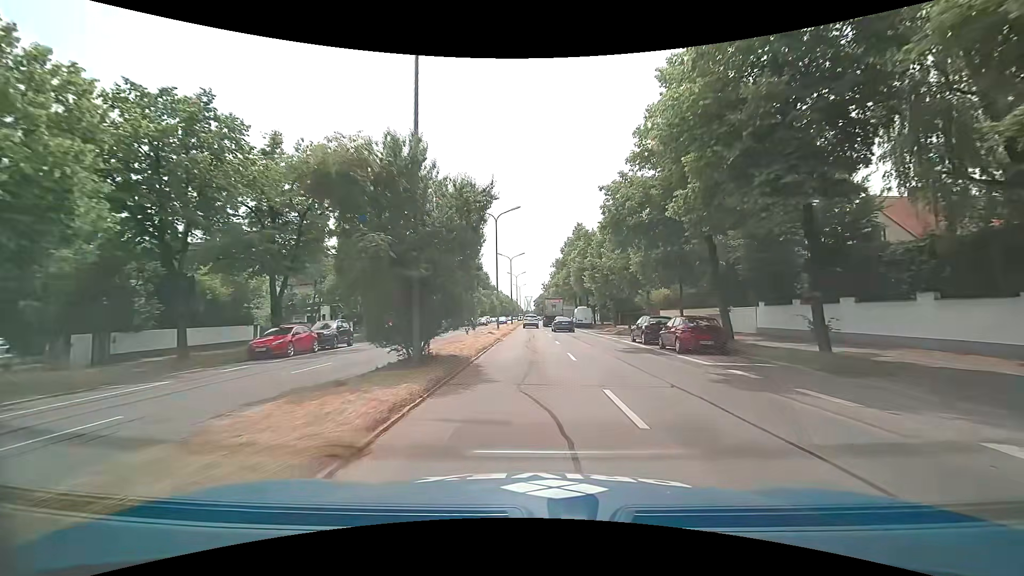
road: primary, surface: asphalt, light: Day
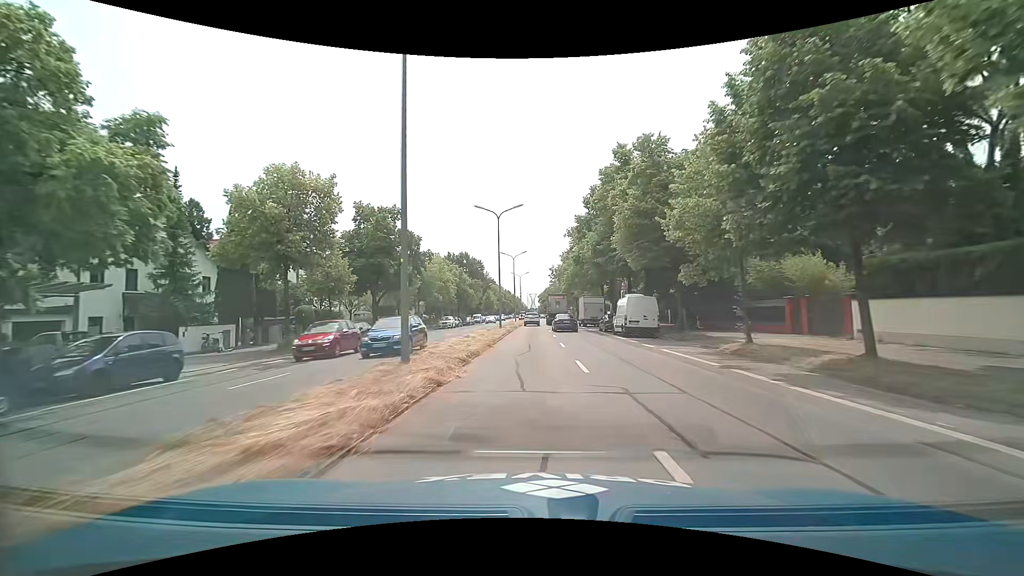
(+0.2, +31.0) m; 0°
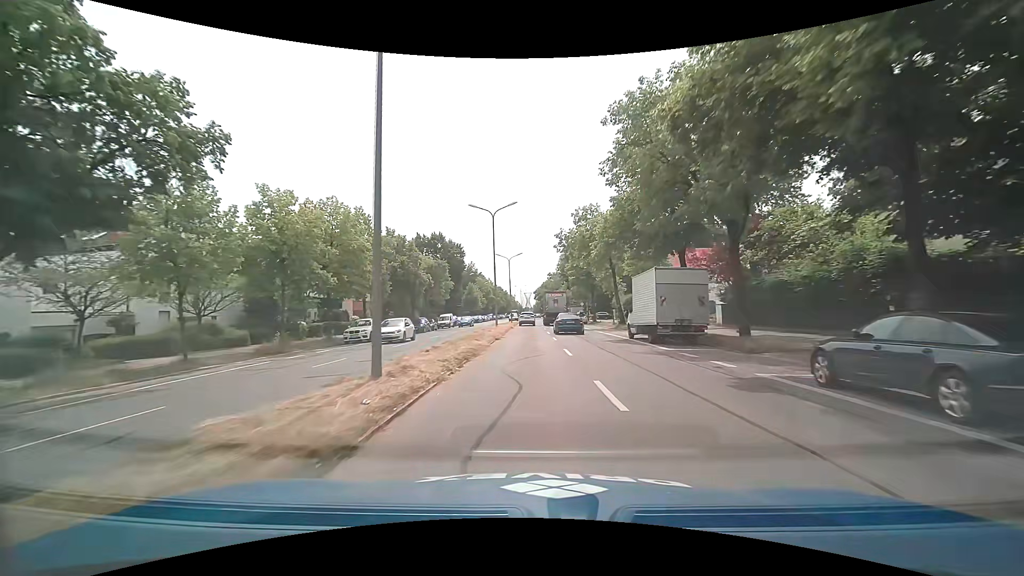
(-0.1, +32.6) m; 0°
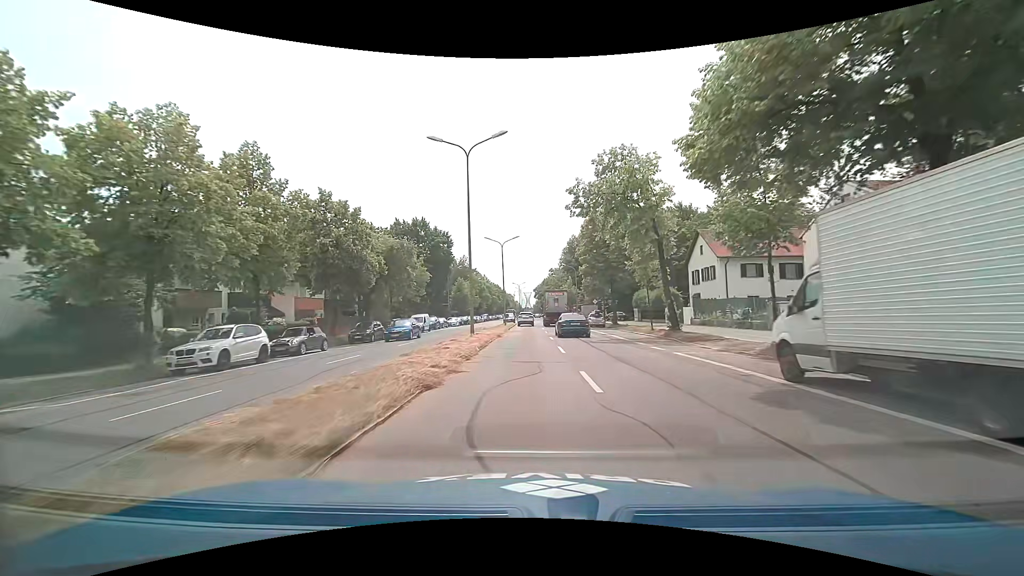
(0.0, +16.6) m; 0°
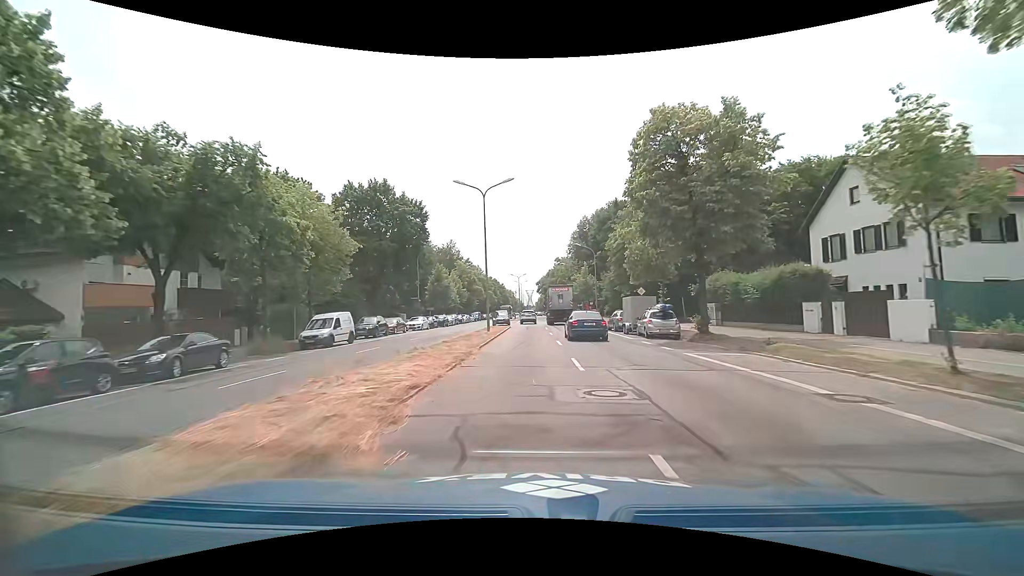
(-0.2, +24.6) m; 0°
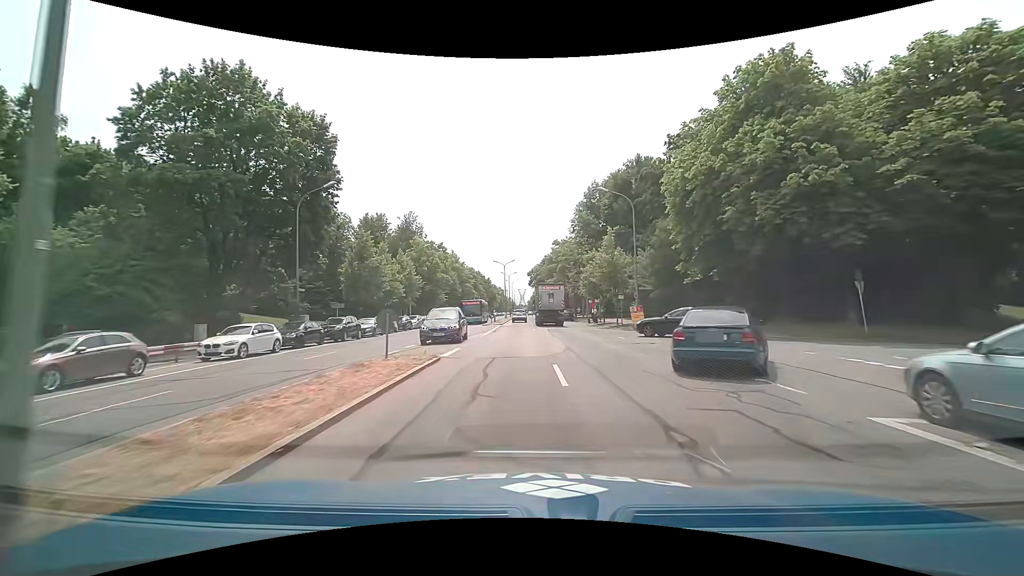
(+0.2, +30.2) m; 0°
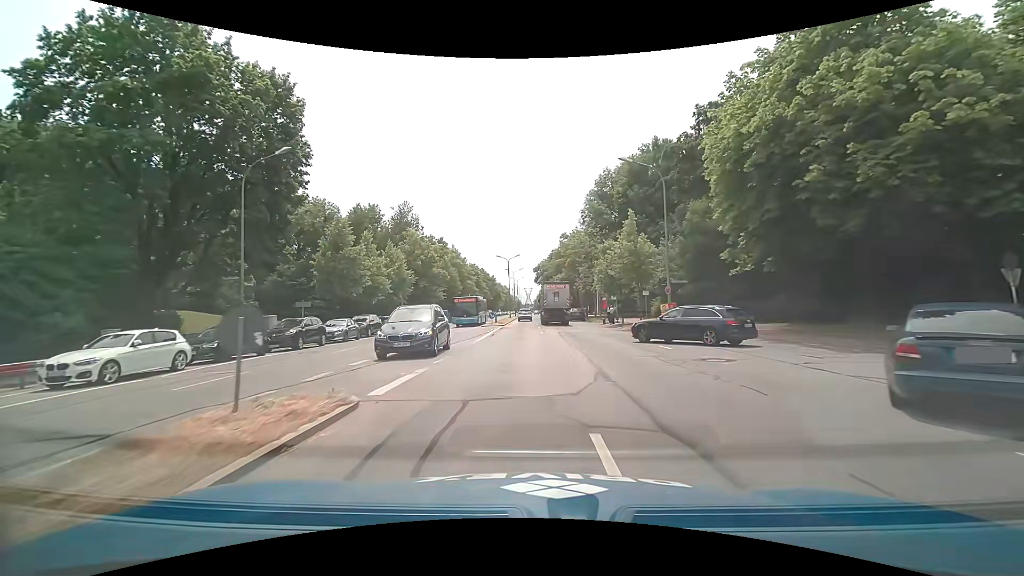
(0.0, +6.9) m; 0°
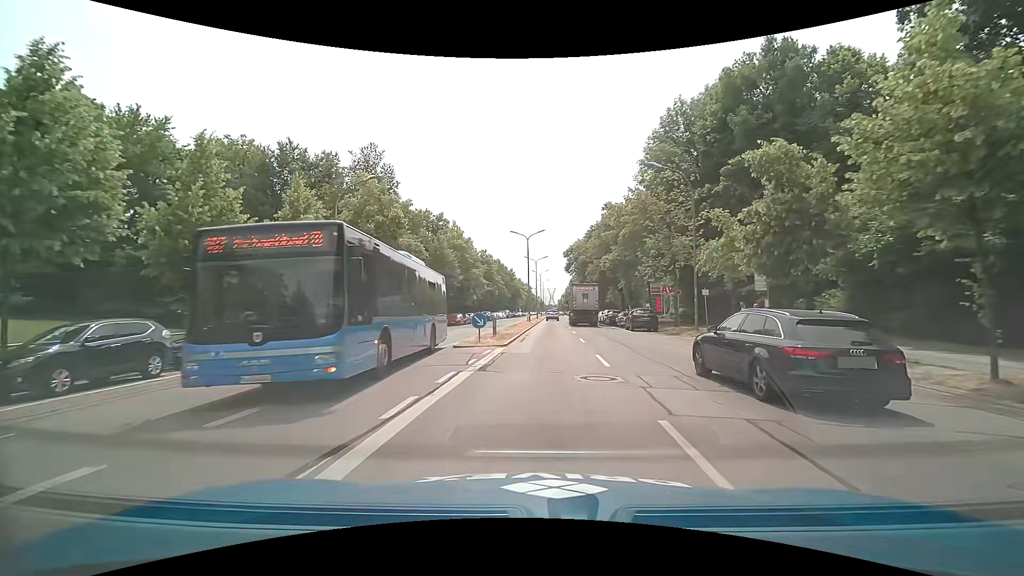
(-0.7, +25.5) m; -3°
(0, +10) (0, +20) (+1, +30) (+1, +40) (+2, +50) (+2, +60) (+3, +70) (+3, +80) (+4, +90) (+4, +100) m
